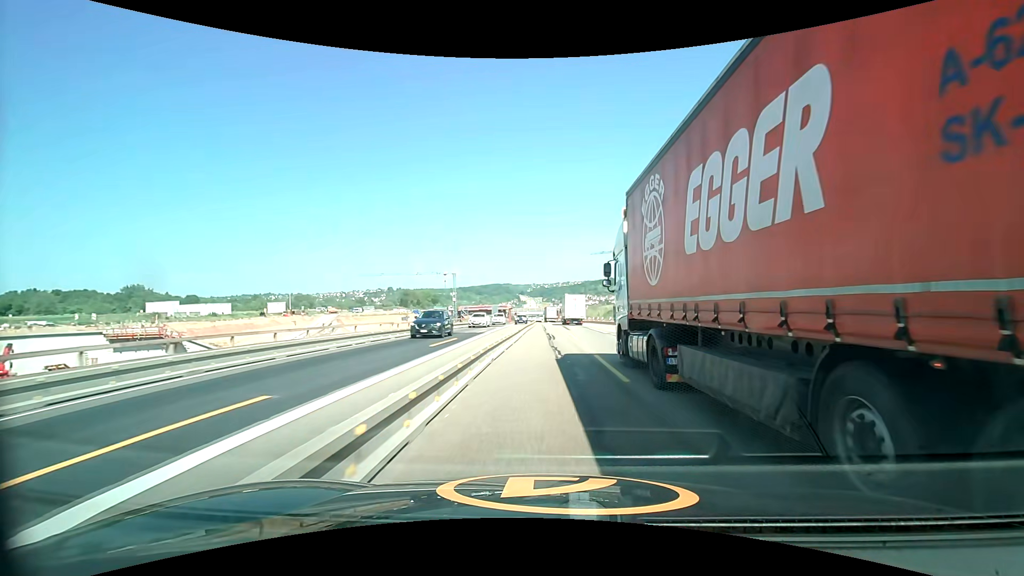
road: motorway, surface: asphalt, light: Day
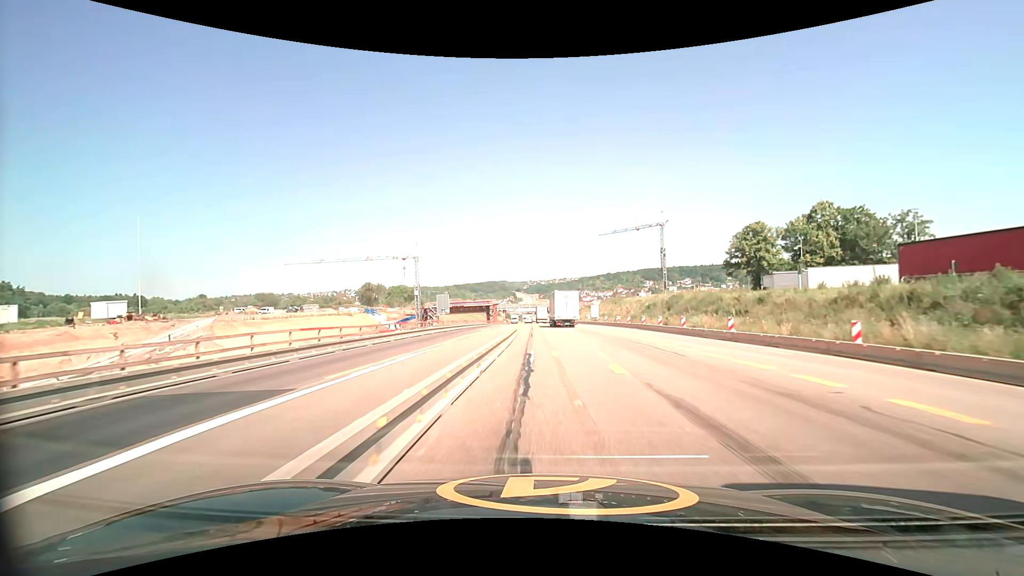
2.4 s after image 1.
(+0.4, +50.7) m; 0°
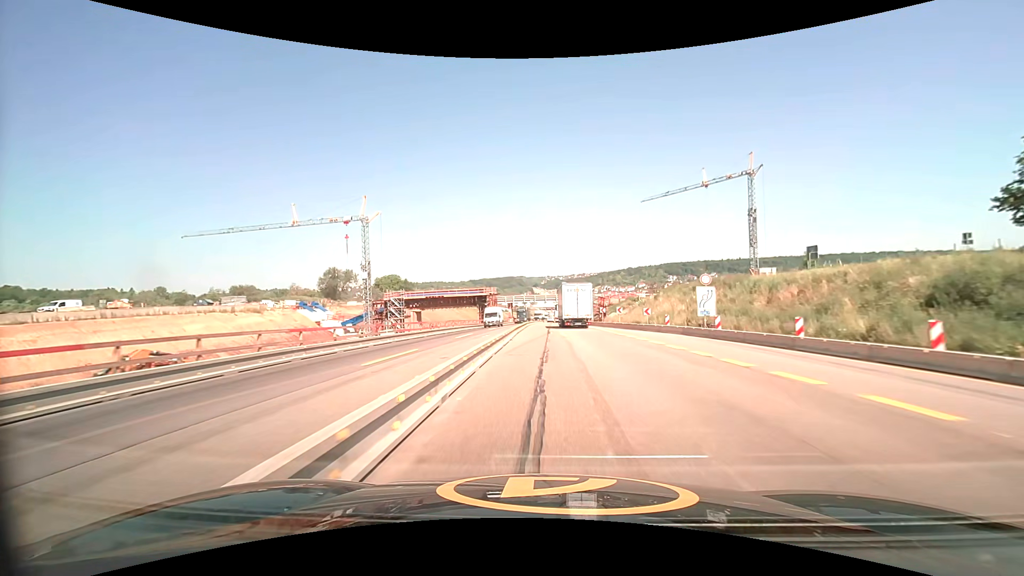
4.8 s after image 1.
(-0.9, +51.4) m; -2°
(0, +10) (0, +20) (0, +30) (0, +40) (0, +50) (0, +60) (0, +70) (0, +80) (0, +90) (+1, +100) m
